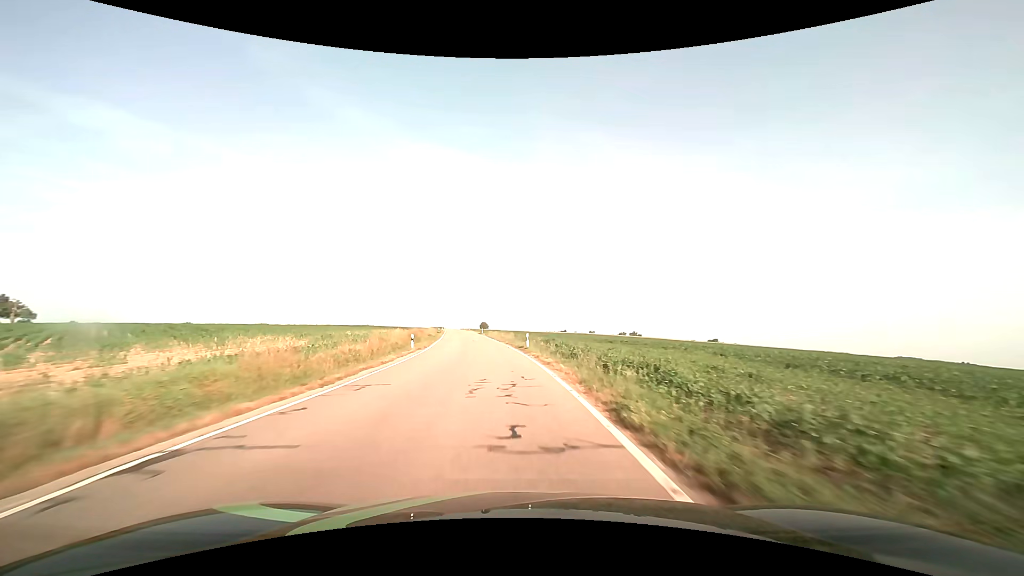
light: Day
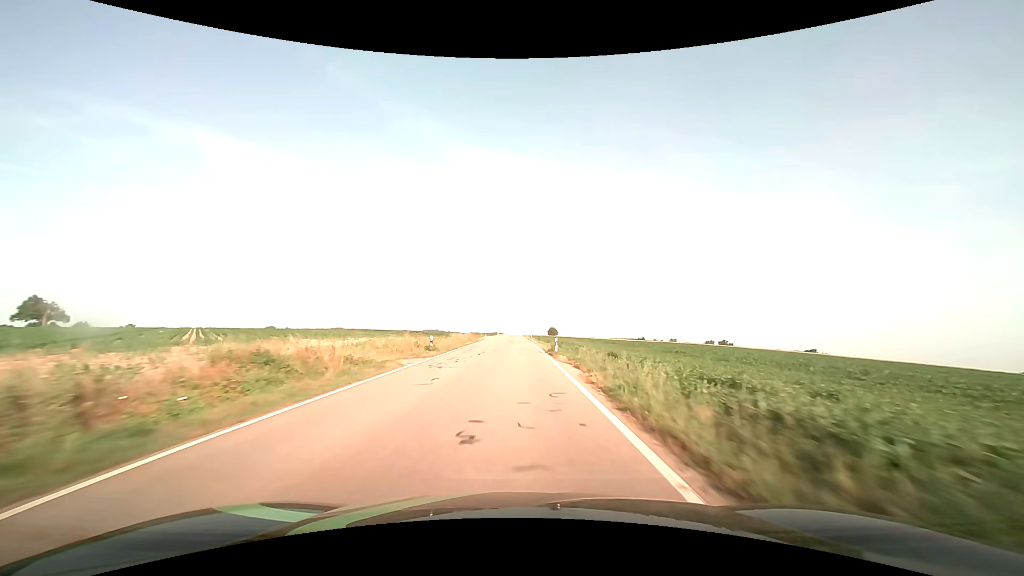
(-4.8, +54.4) m; -9°
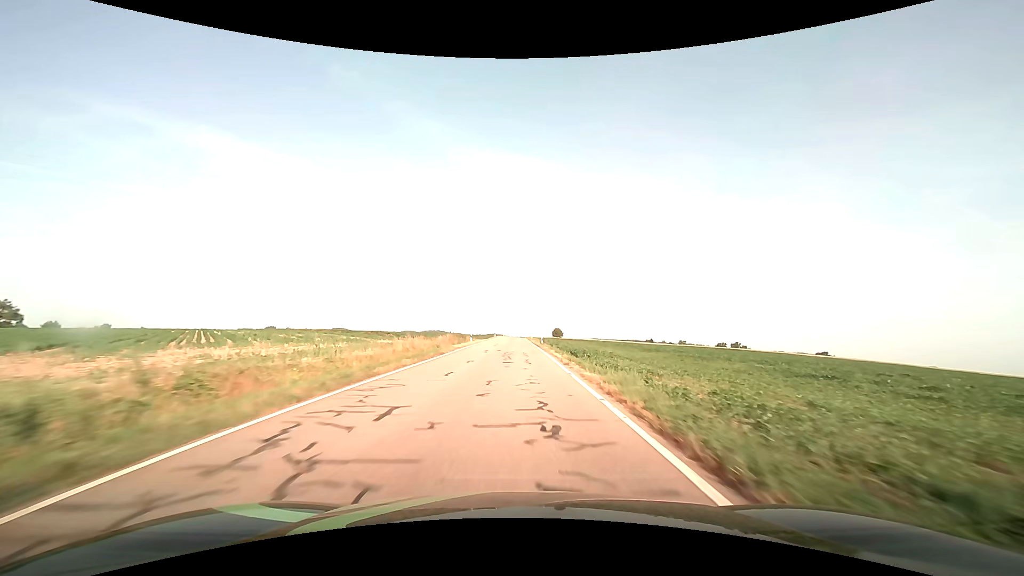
(-0.1, +28.2) m; 0°
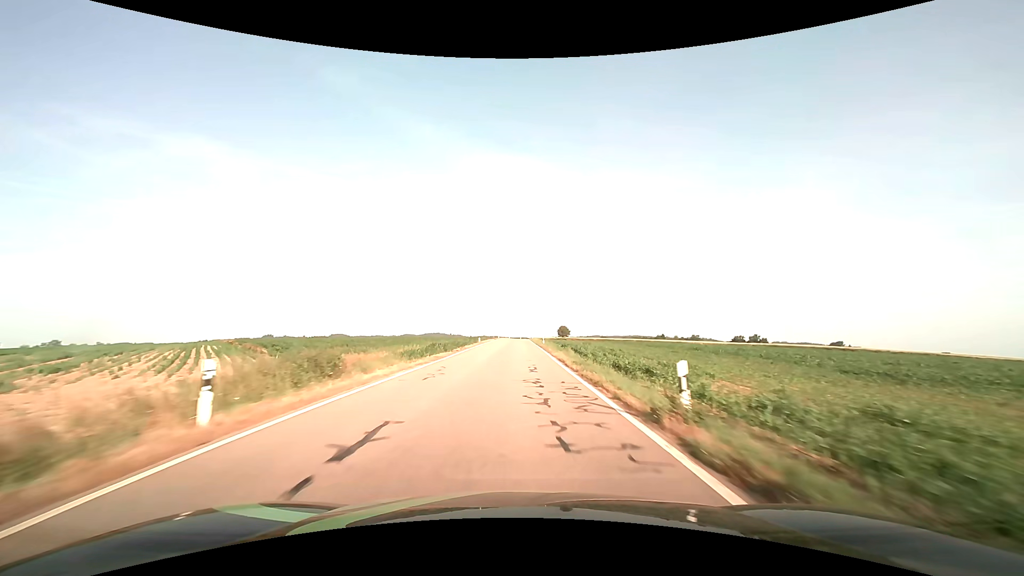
(0.0, +43.1) m; 0°
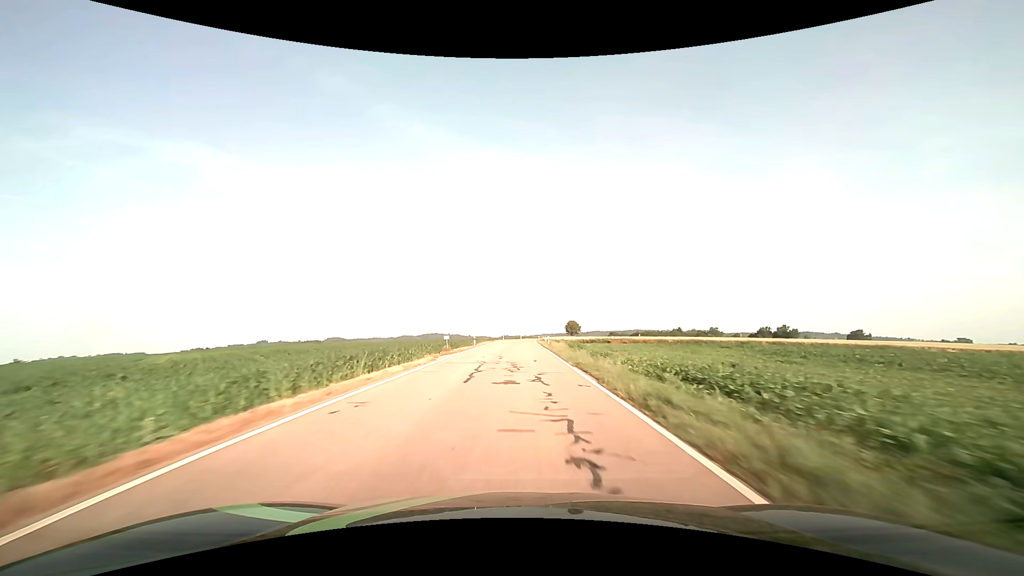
(0.0, +59.1) m; 0°
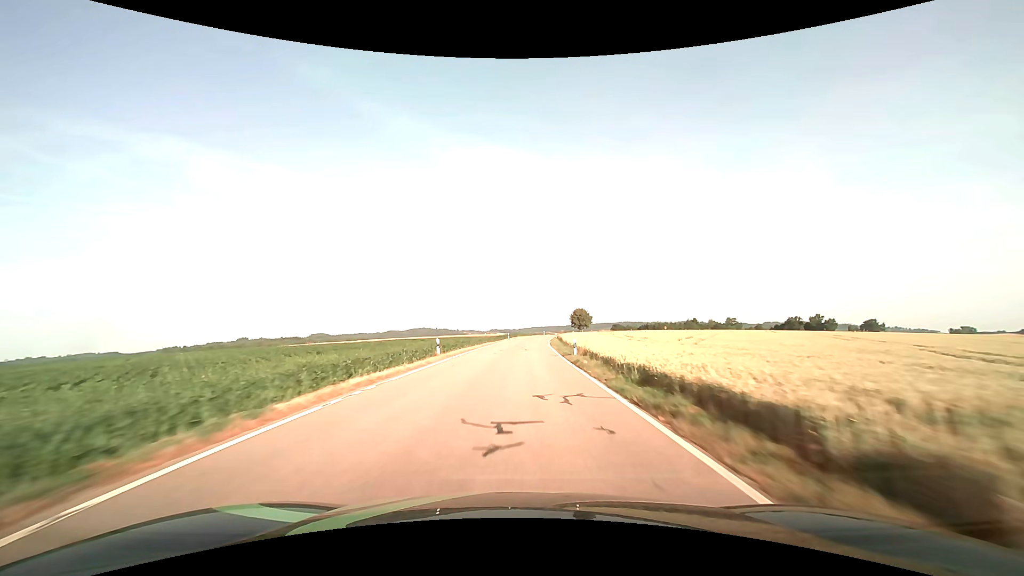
(+0.4, +73.2) m; +1°
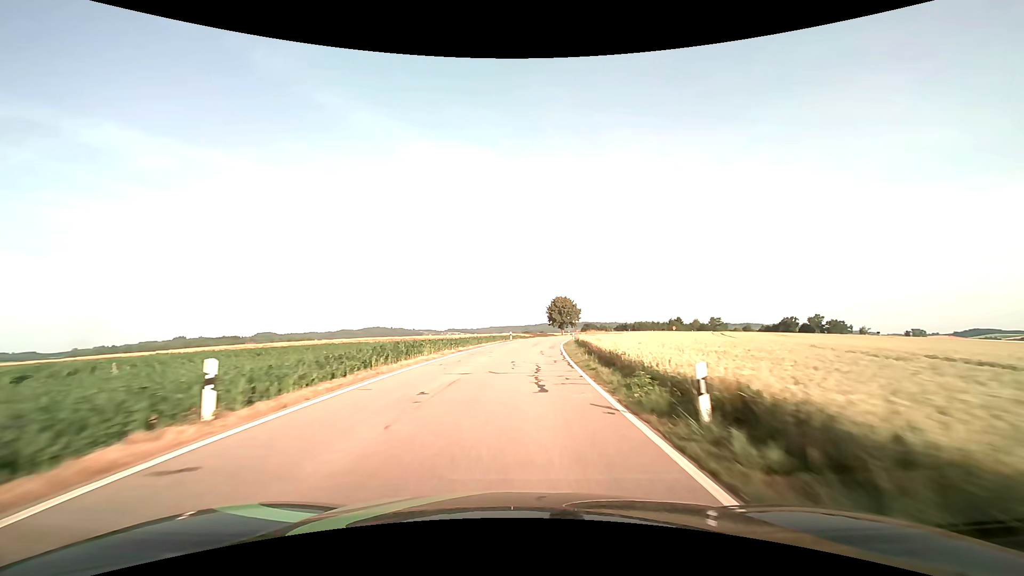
(+2.4, +68.4) m; +5°
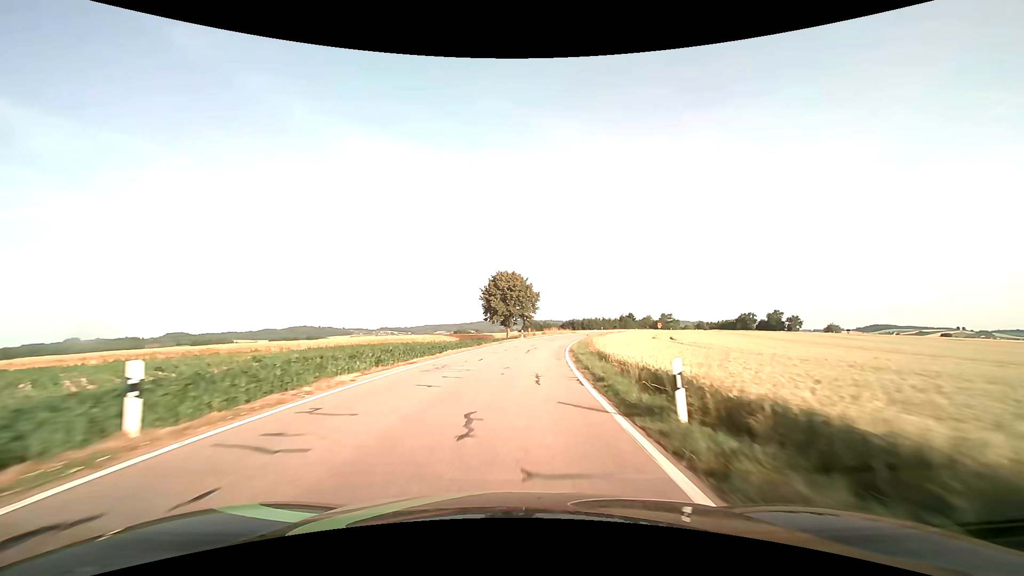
(+3.0, +51.4) m; +7°
(0, +10) (+1, +20) (+1, +30) (+3, +40) (+4, +50) (+6, +60) (+8, +69) (+11, +79) (+15, +88) (+19, +97) m
